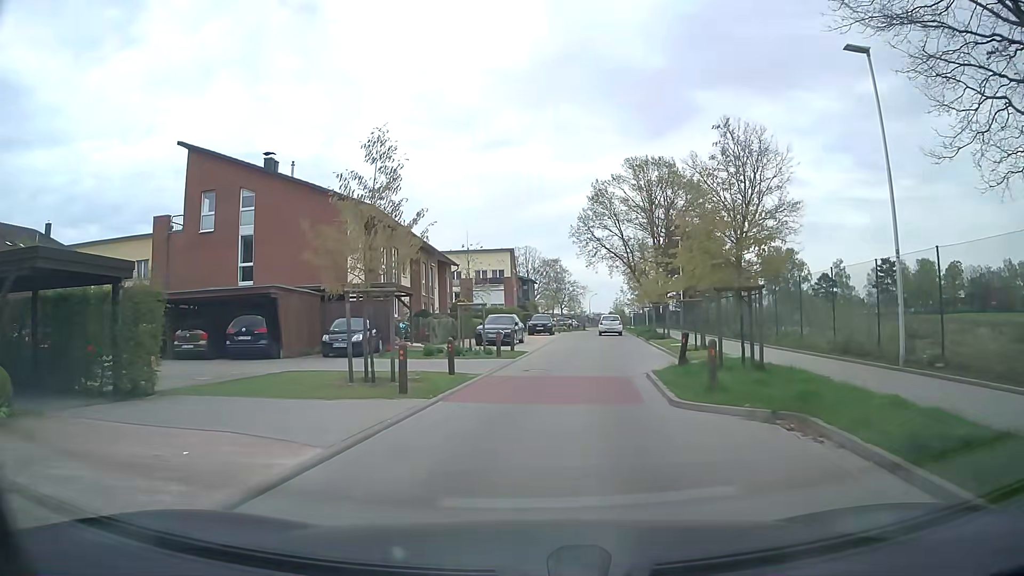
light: Day
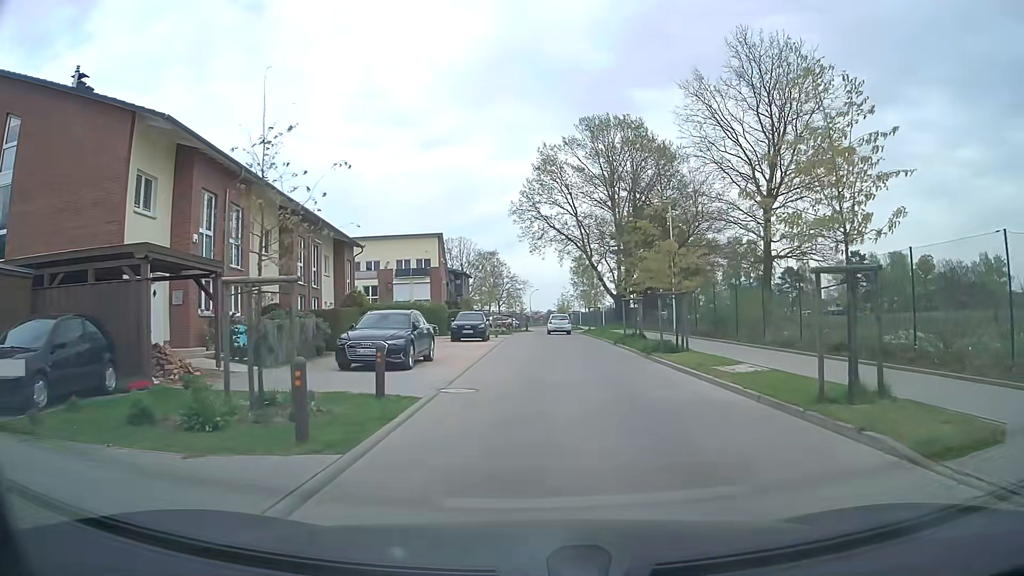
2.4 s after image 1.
(+0.6, +15.4) m; +6°
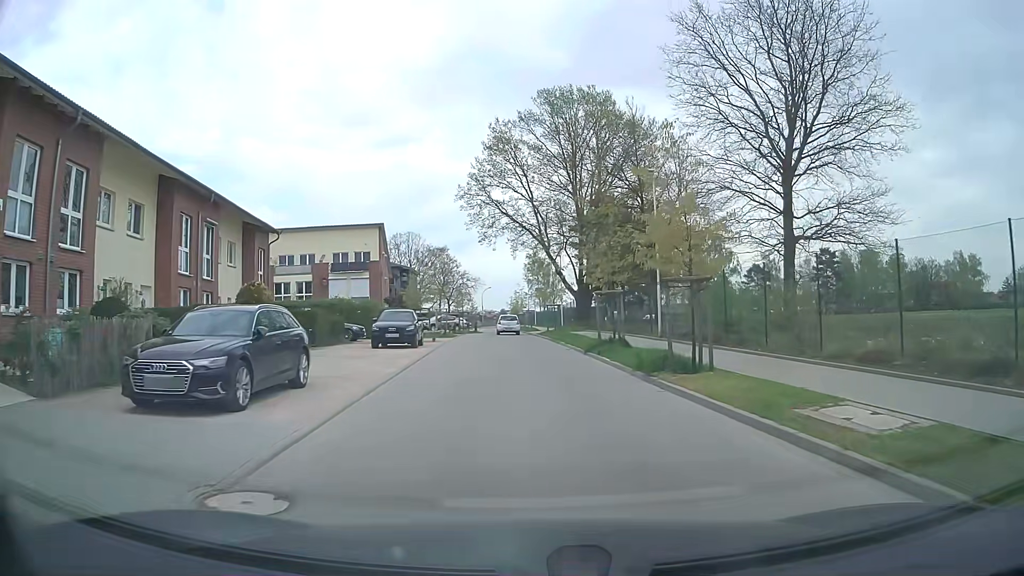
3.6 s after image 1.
(+0.3, +7.7) m; +3°
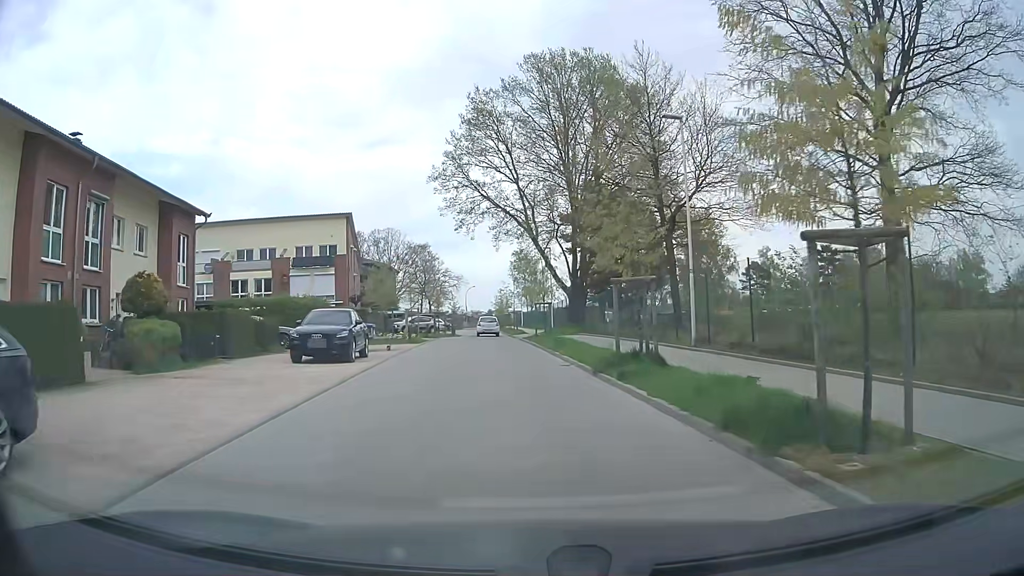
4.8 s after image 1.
(+0.2, +7.8) m; +1°
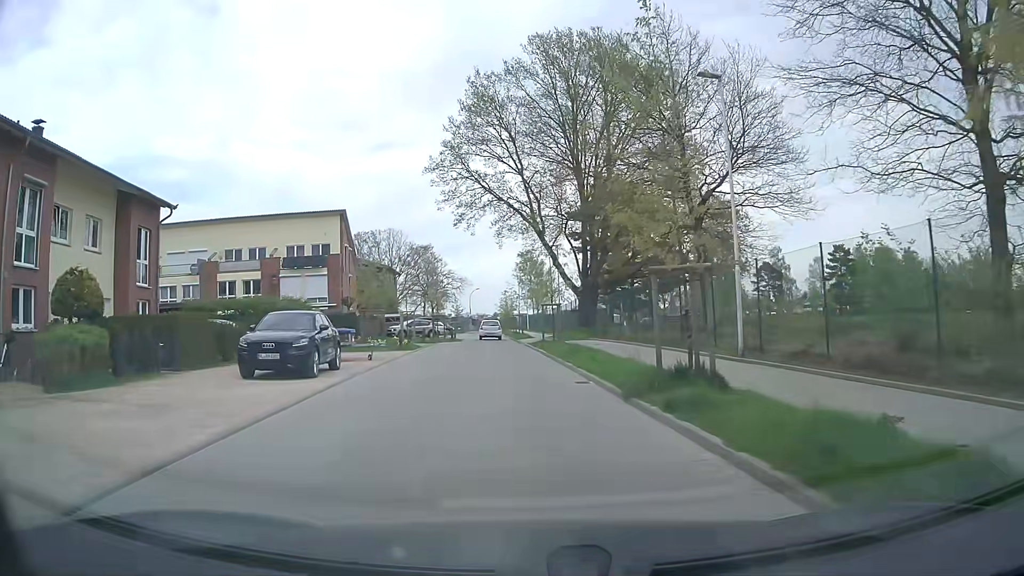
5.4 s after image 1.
(0.0, +3.9) m; 0°
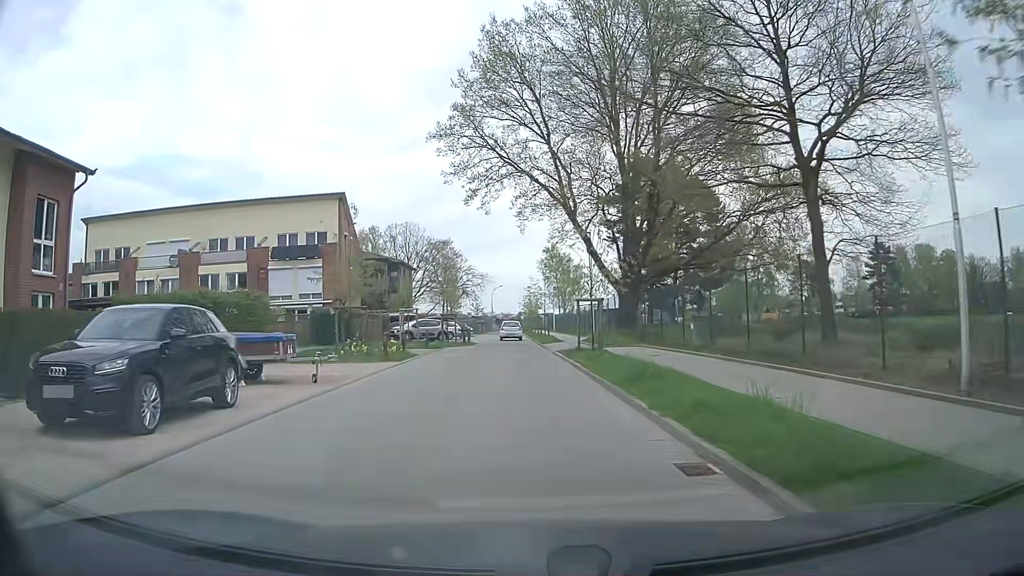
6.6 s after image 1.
(-0.2, +7.9) m; -3°
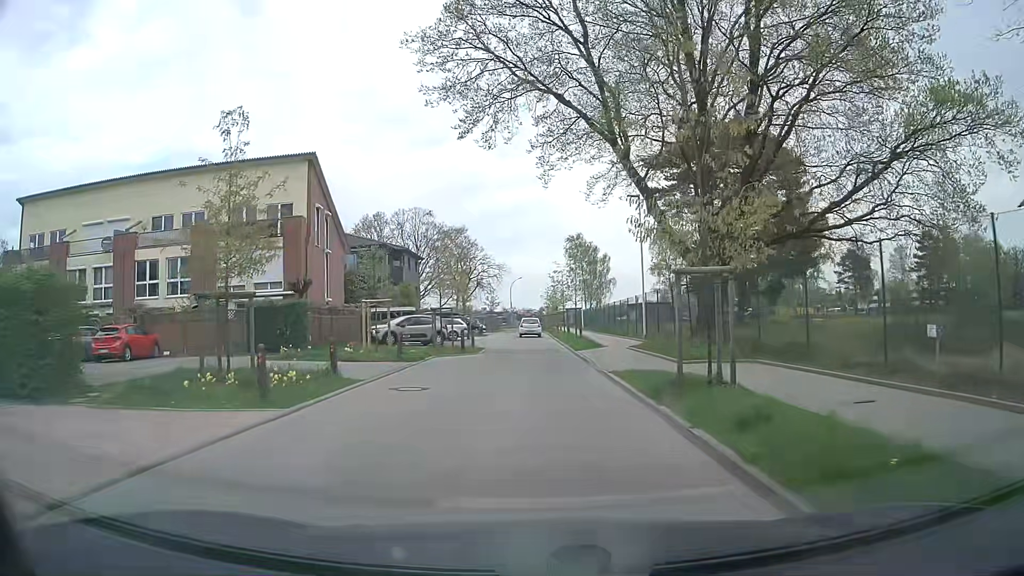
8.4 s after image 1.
(-0.2, +12.0) m; -2°
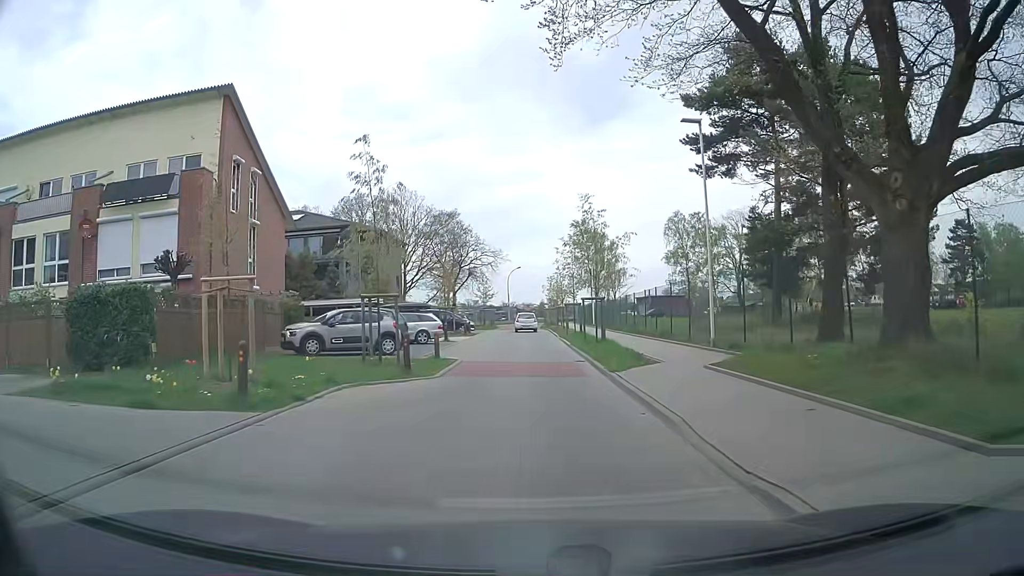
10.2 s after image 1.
(+0.1, +12.0) m; +1°
